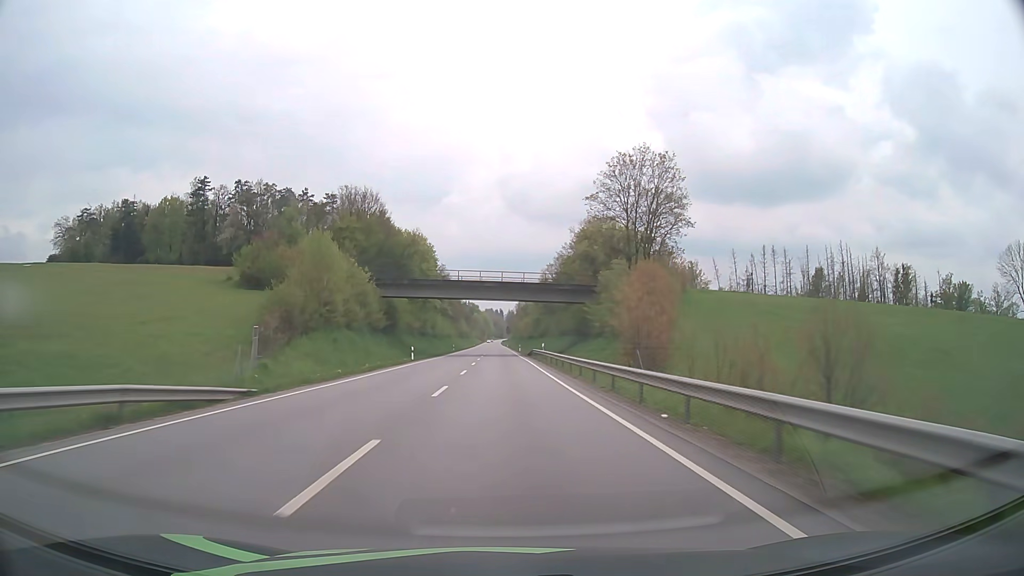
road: primary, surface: asphalt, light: Day
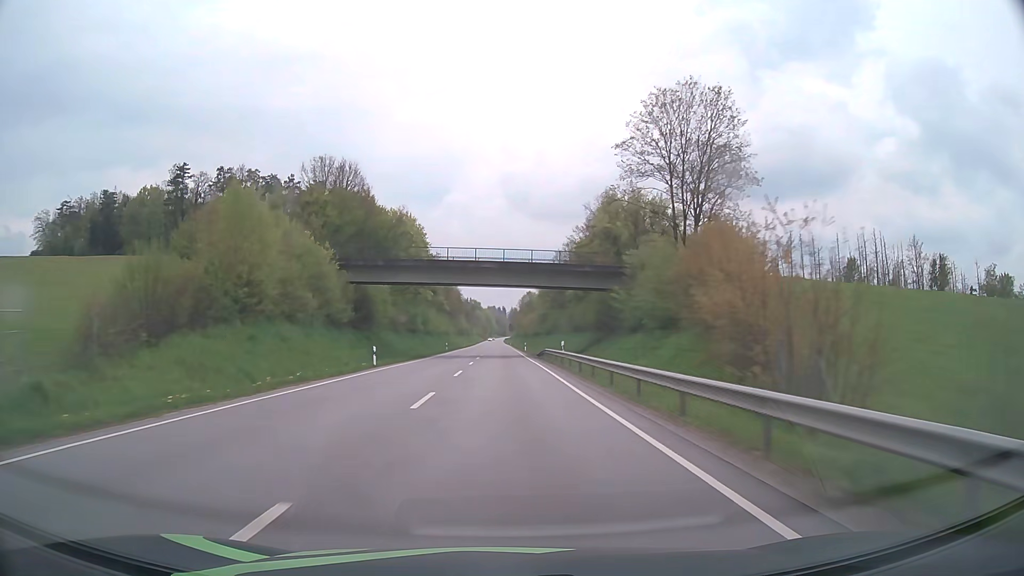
(0.0, +15.8) m; 0°
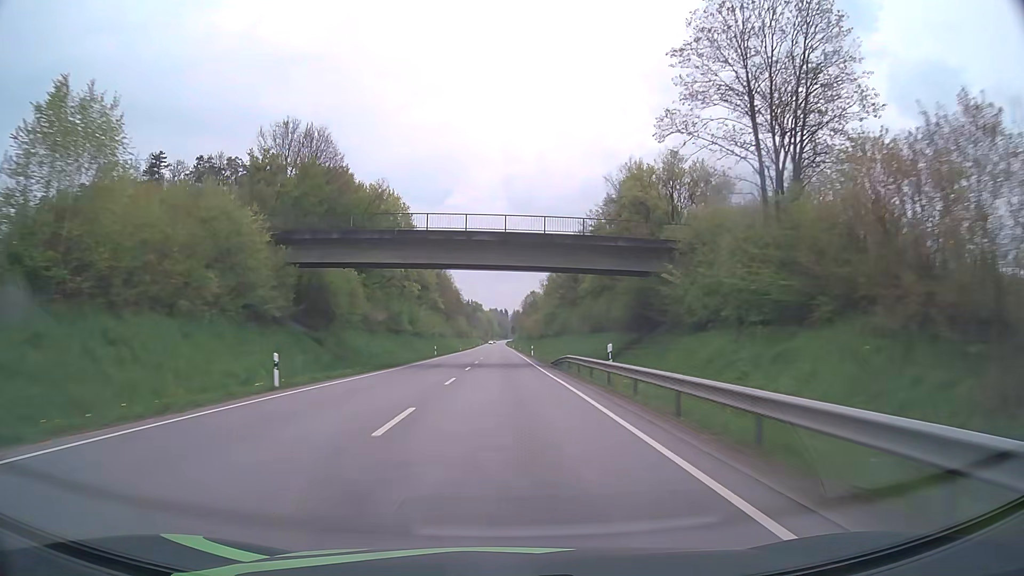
(0.0, +15.8) m; 0°
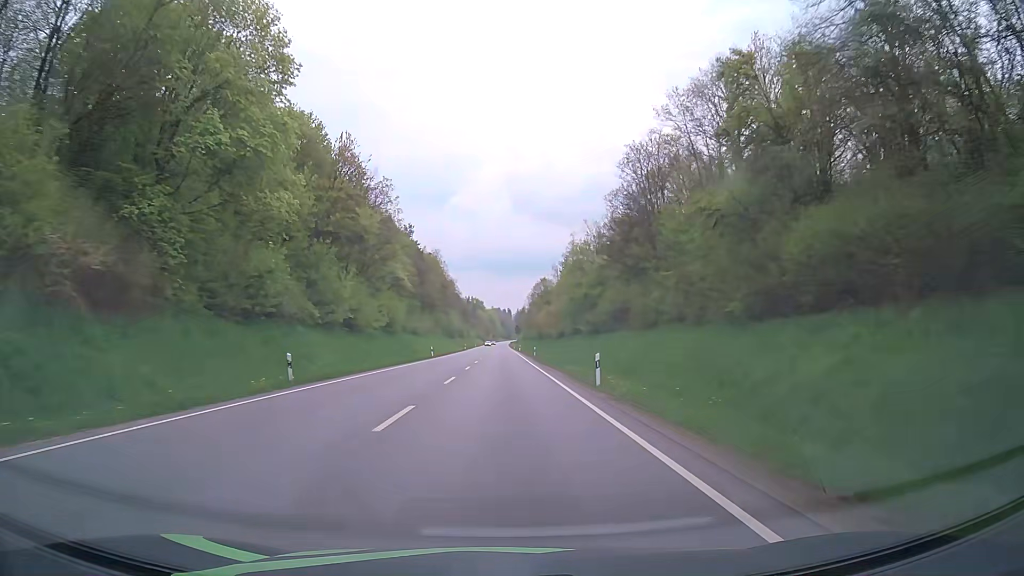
(-0.2, +47.4) m; 0°
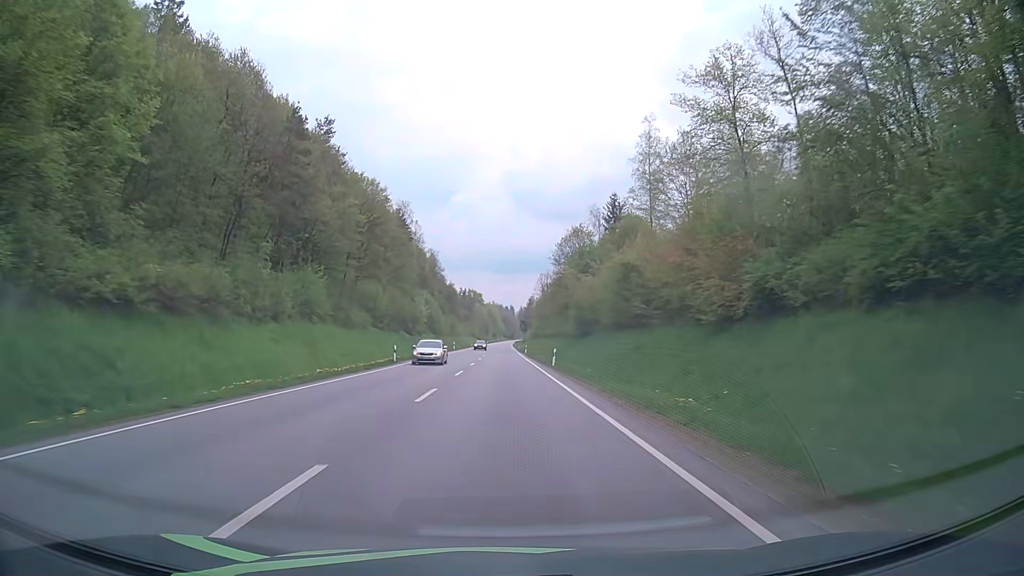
(-0.4, +78.9) m; 0°
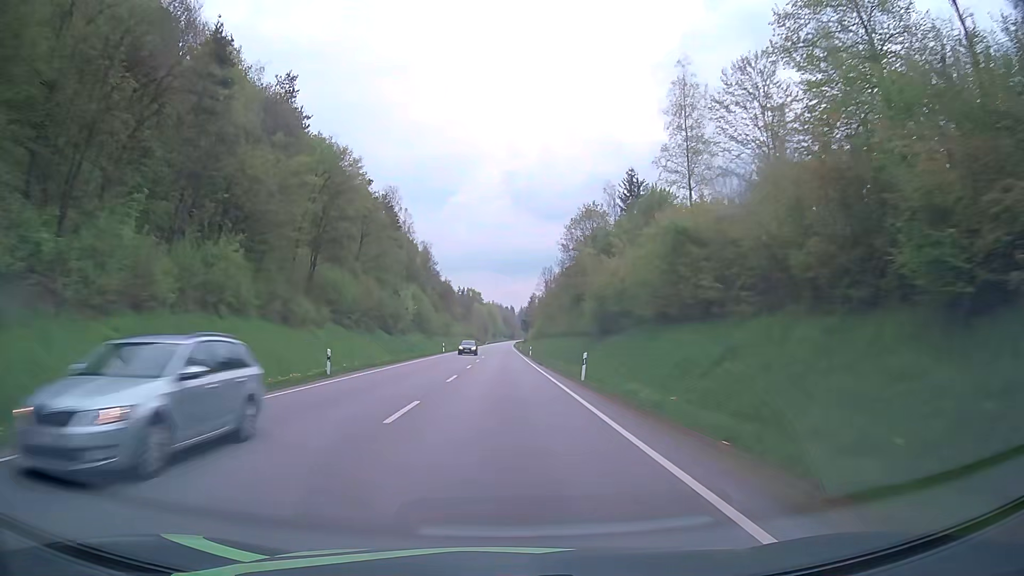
(0.0, +15.9) m; 0°
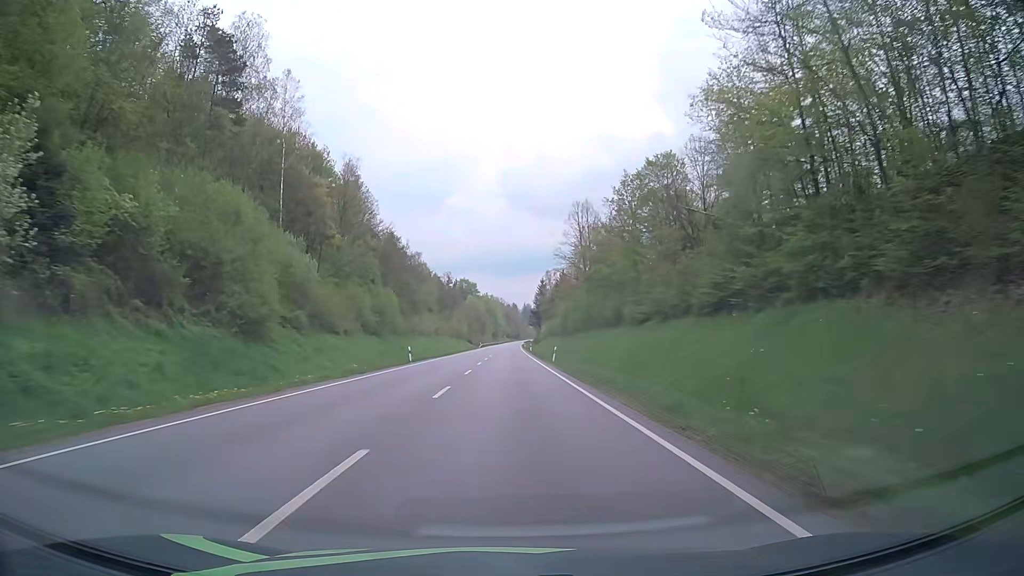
(-0.3, +78.9) m; 0°
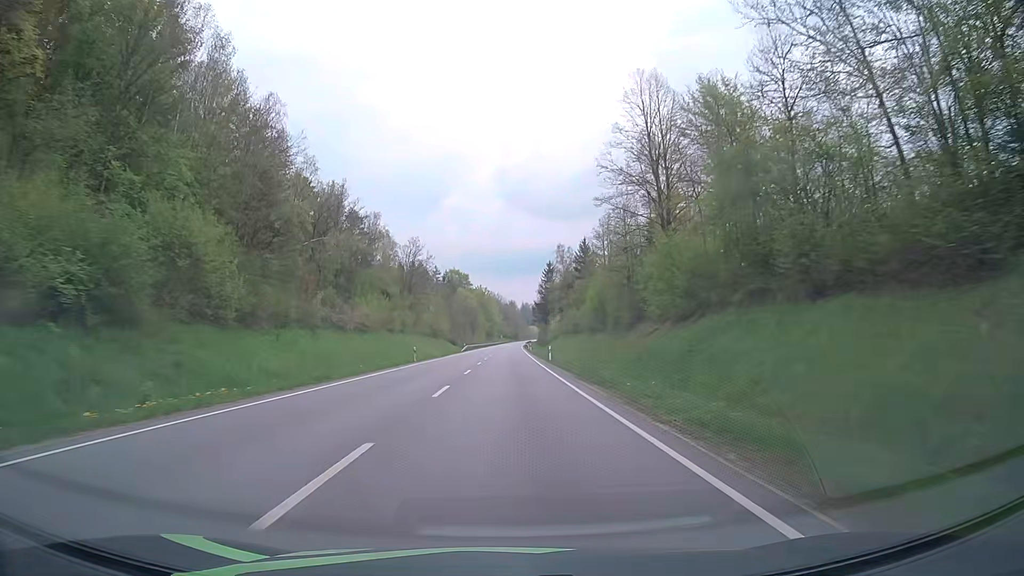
(+0.1, +47.4) m; 0°
(0, +10) (0, +20) (0, +30) (0, +40) (0, +50) (0, +60) (0, +70) (0, +80) (0, +90) (0, +100) m
